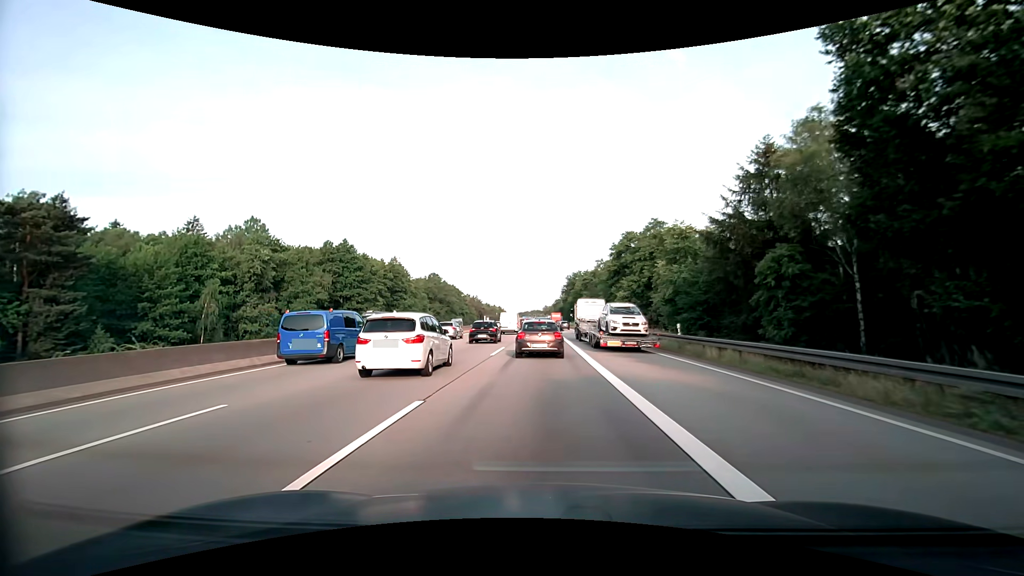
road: motorway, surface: asphalt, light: Day
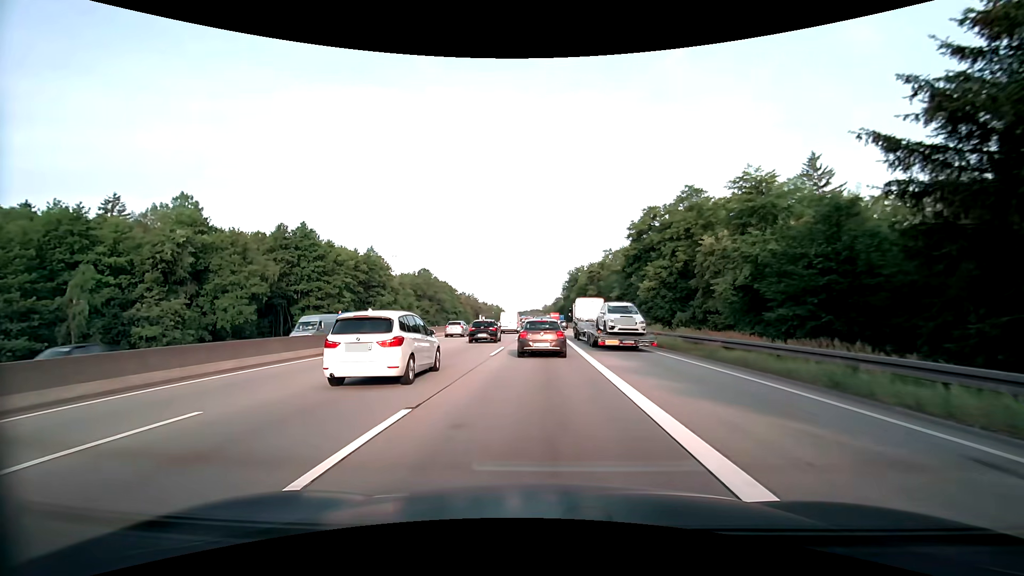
(0.0, +18.7) m; 0°
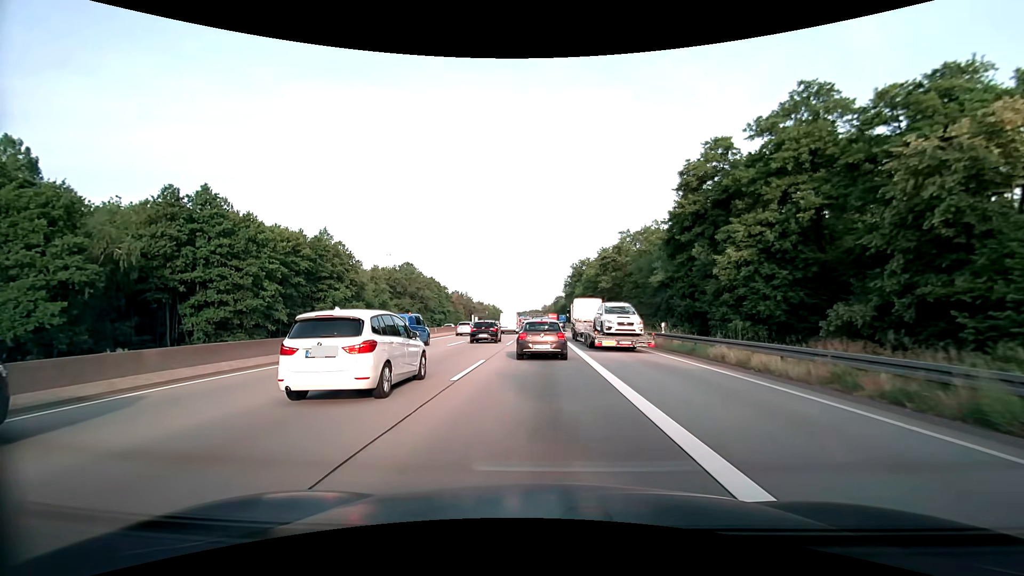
(-0.1, +26.2) m; 0°
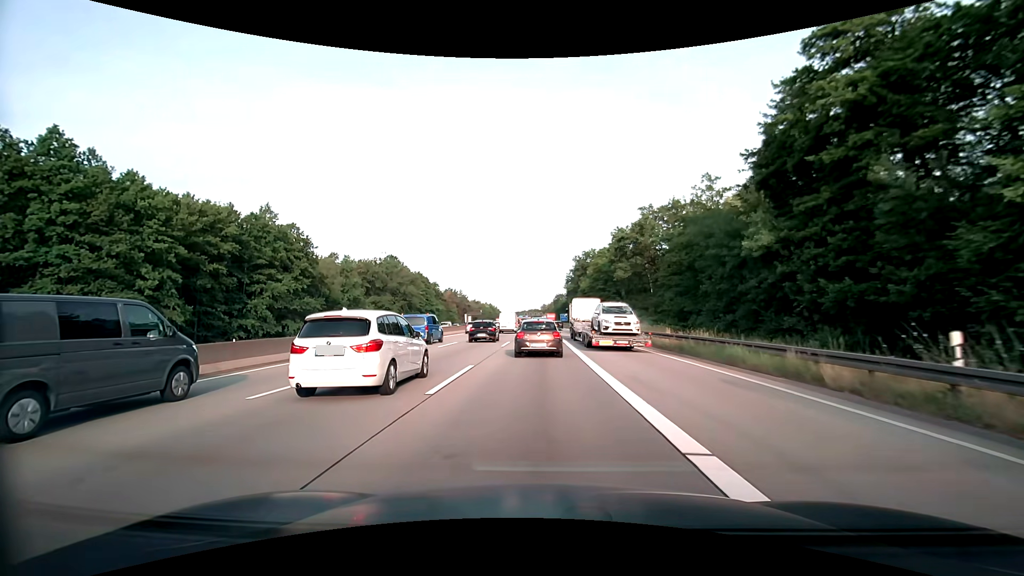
(0.0, +20.3) m; 0°
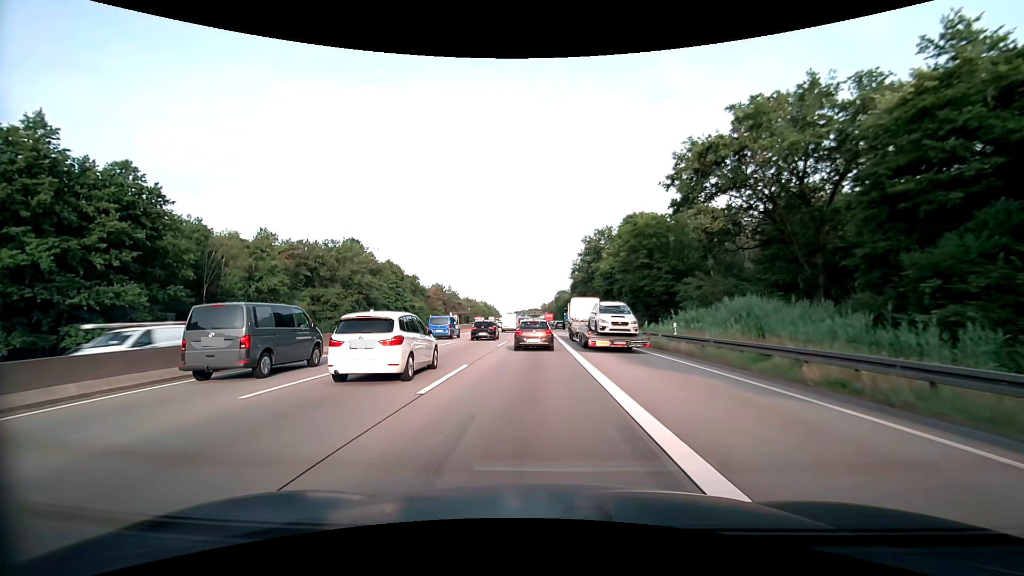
(-0.1, +36.1) m; 0°
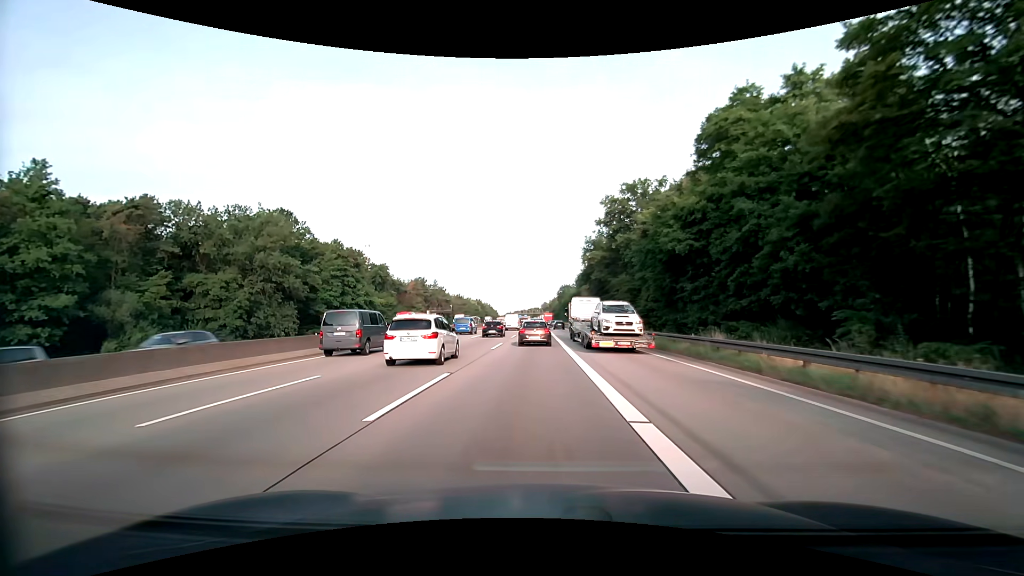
(-0.2, +38.3) m; 0°
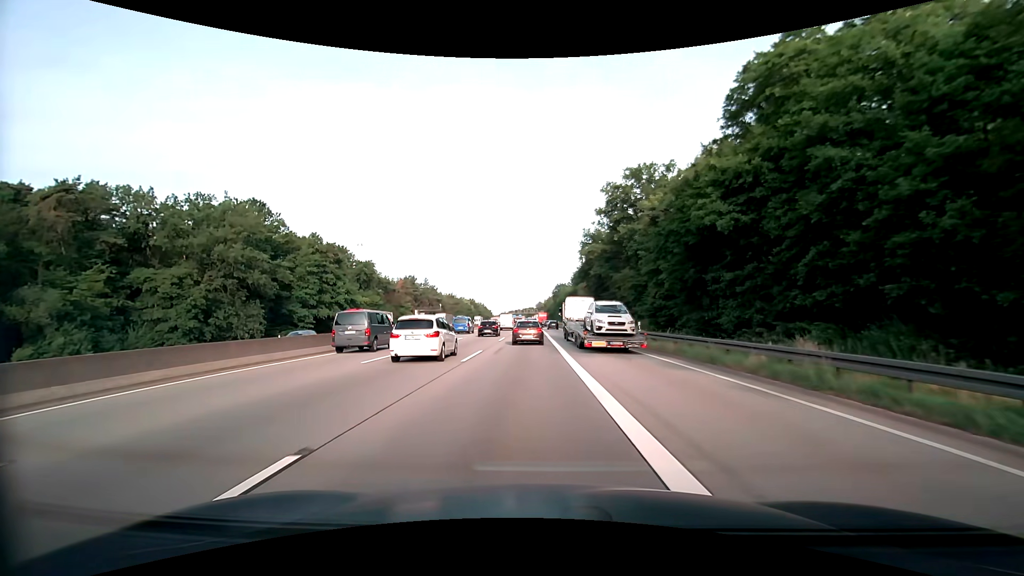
(0.0, +7.8) m; +1°
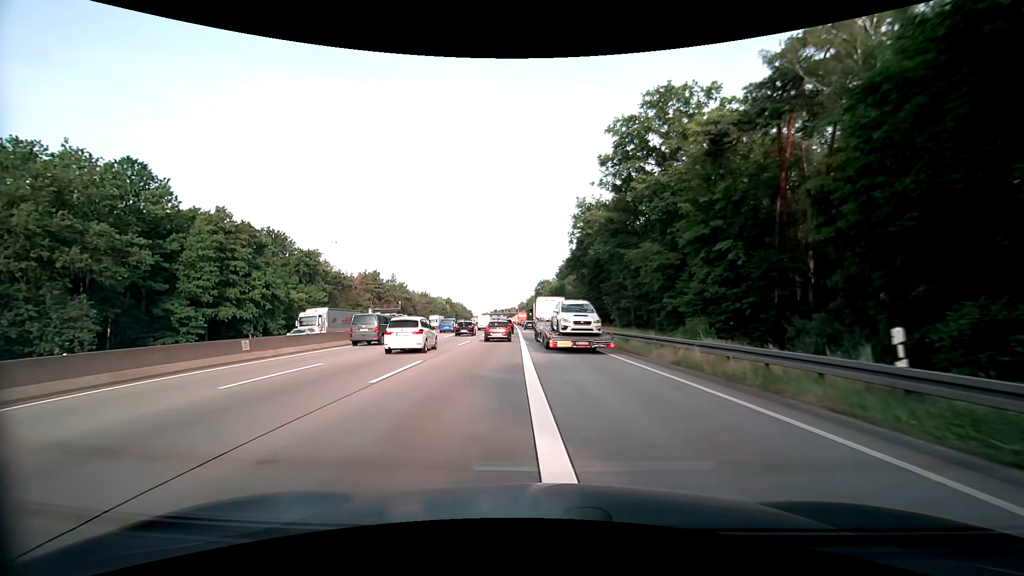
(+0.4, +23.8) m; +2°
